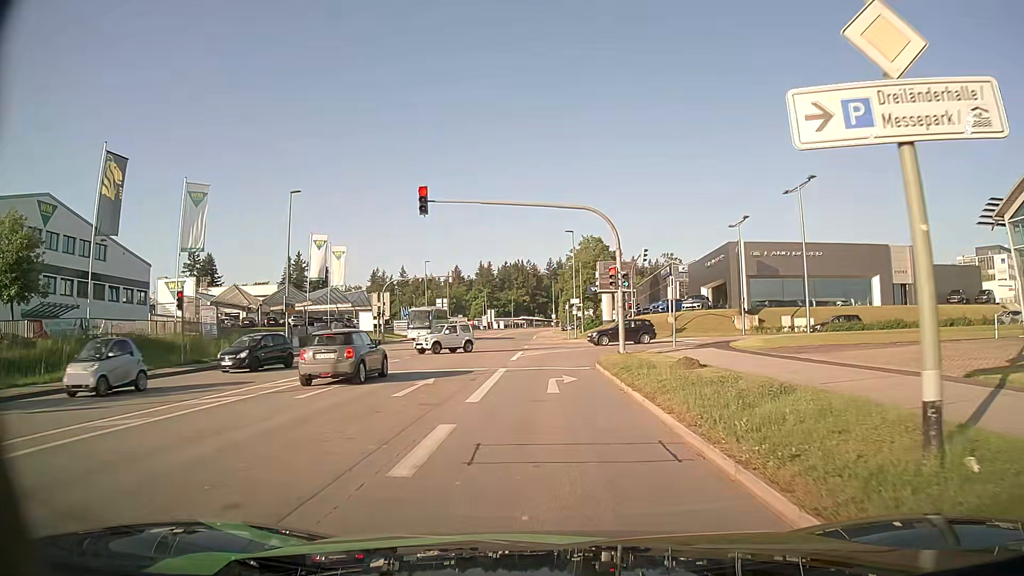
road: tertiary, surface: asphalt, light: Day
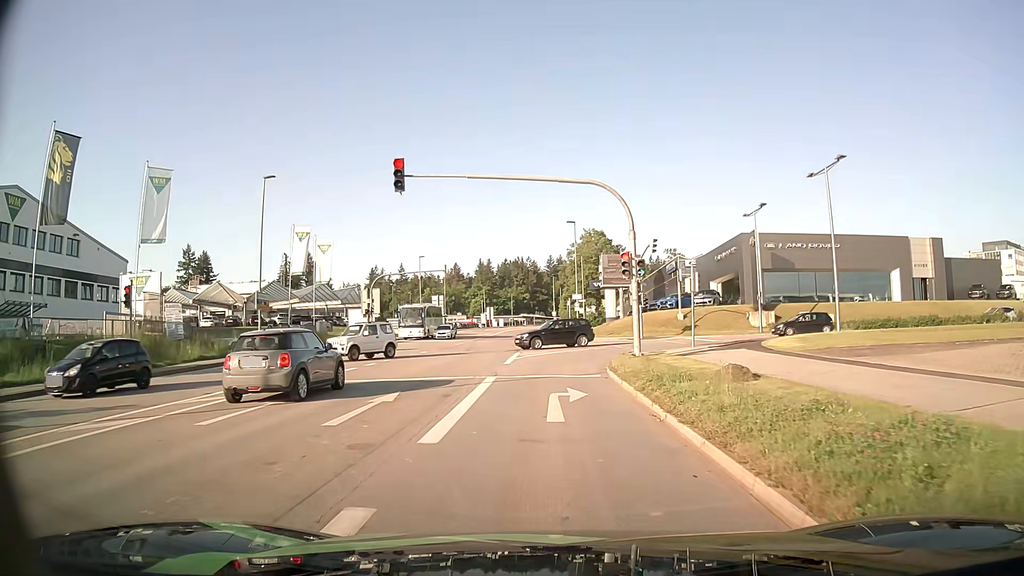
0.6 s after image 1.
(0.0, +4.3) m; +1°
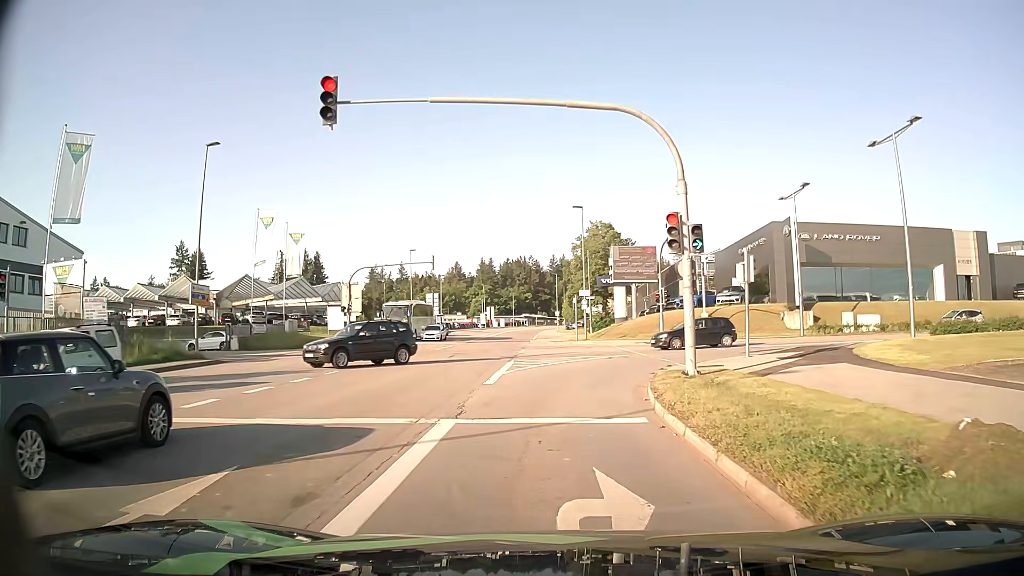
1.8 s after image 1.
(-0.1, +7.8) m; -1°
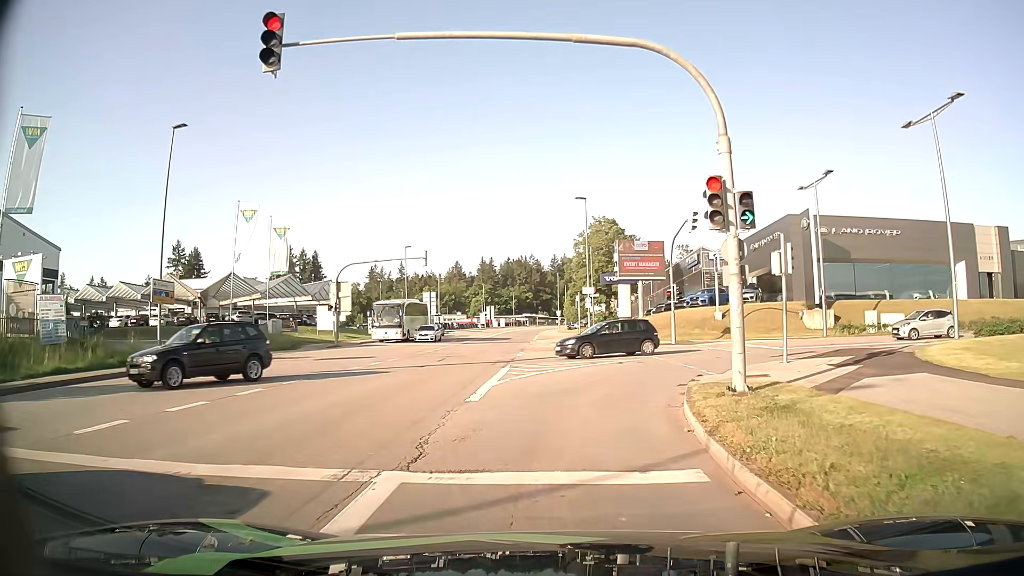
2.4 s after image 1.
(0.0, +3.5) m; 0°
